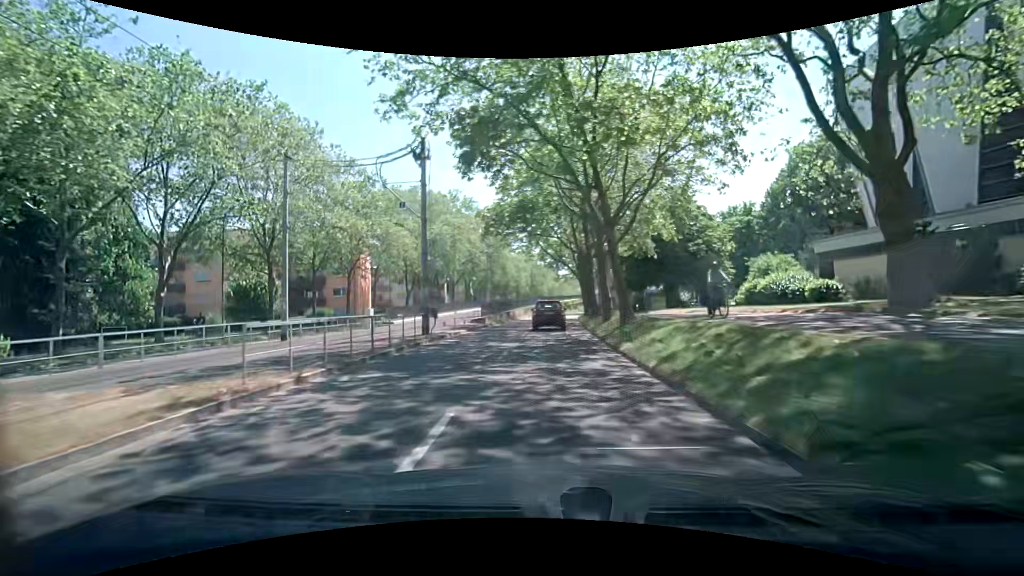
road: tertiary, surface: asphalt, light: Day
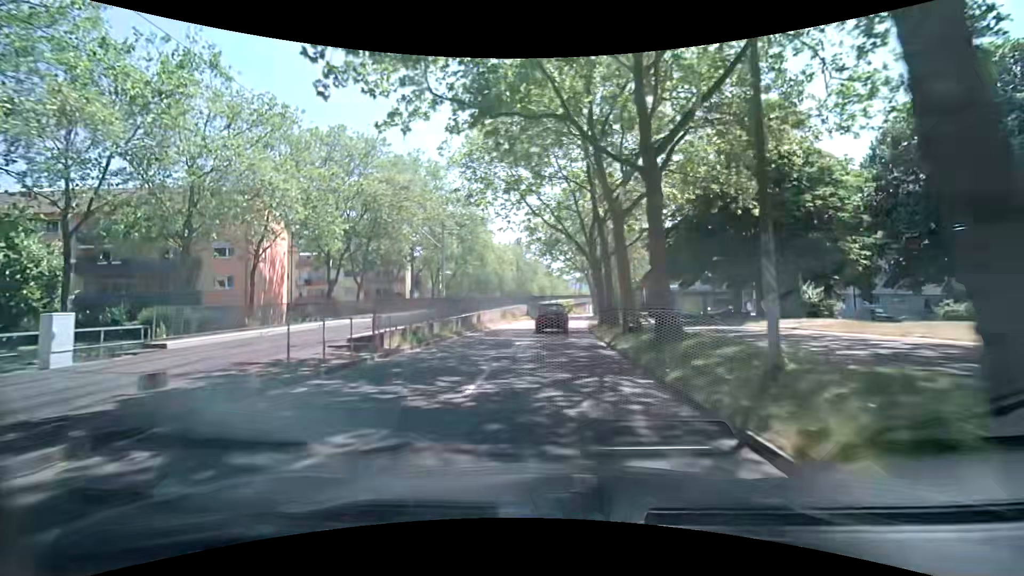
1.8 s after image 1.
(0.0, +22.4) m; +1°
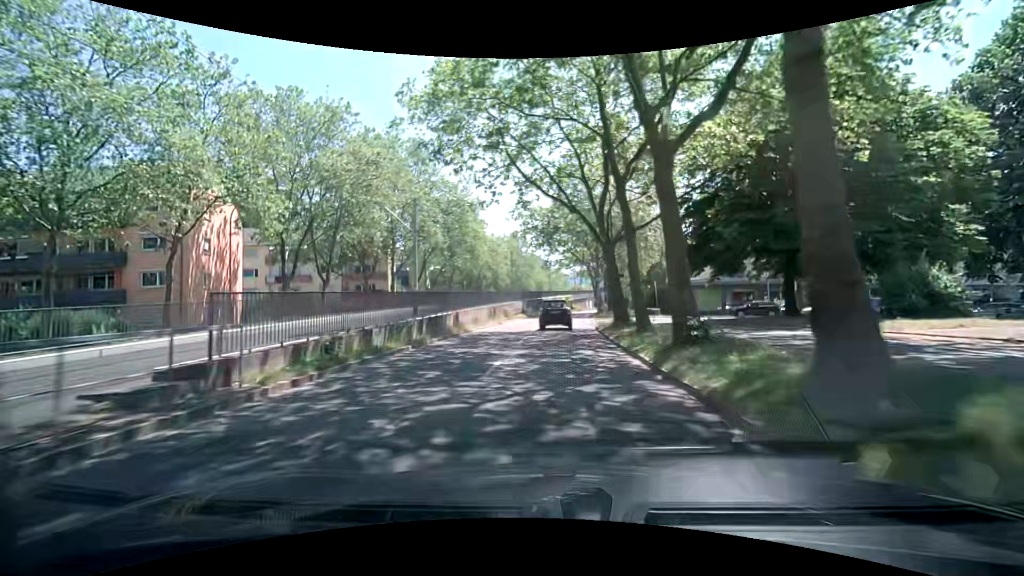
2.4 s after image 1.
(-0.1, +7.6) m; -1°
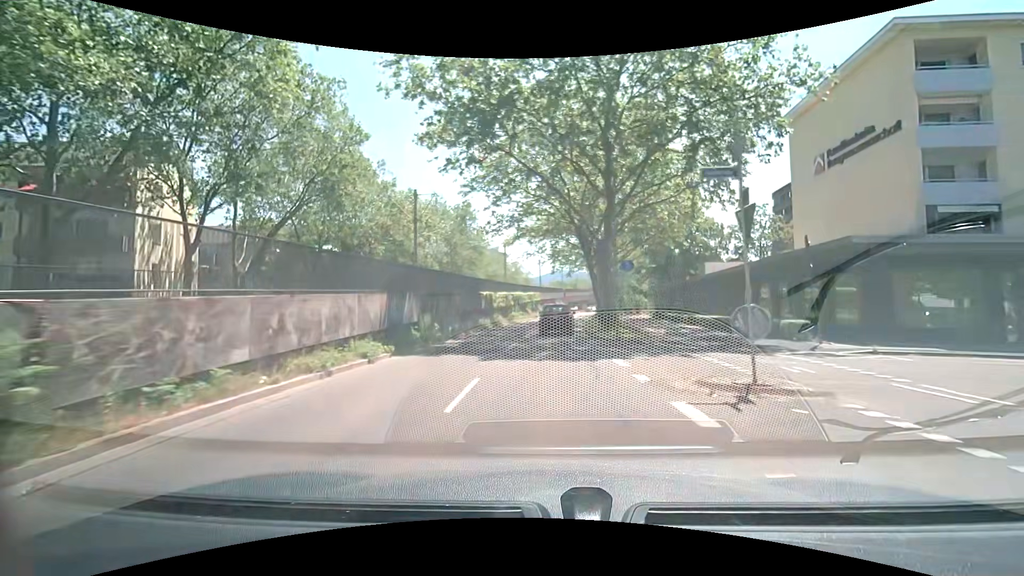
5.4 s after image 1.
(+1.5, +38.4) m; +5°
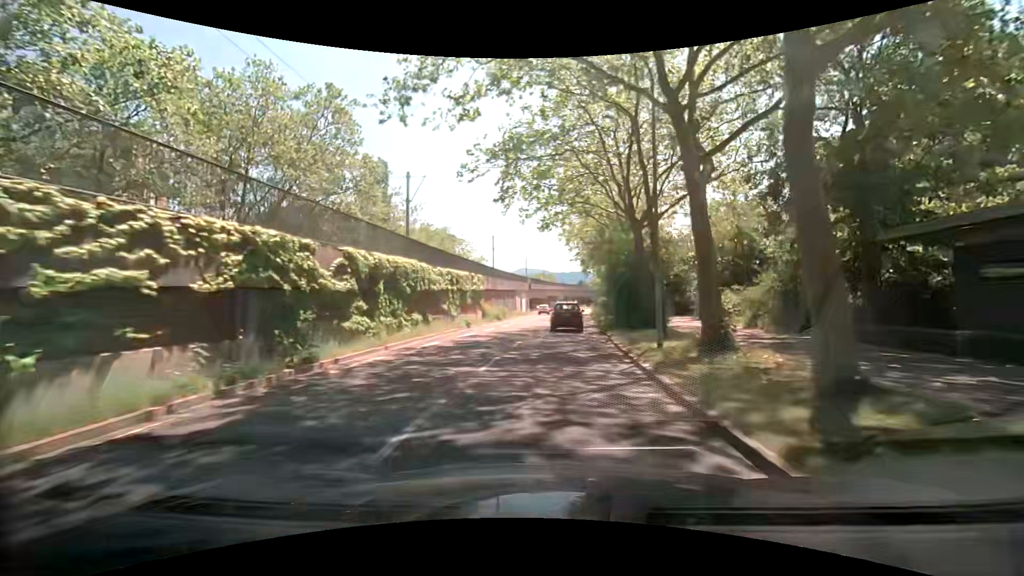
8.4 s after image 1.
(+1.0, +38.3) m; +4°
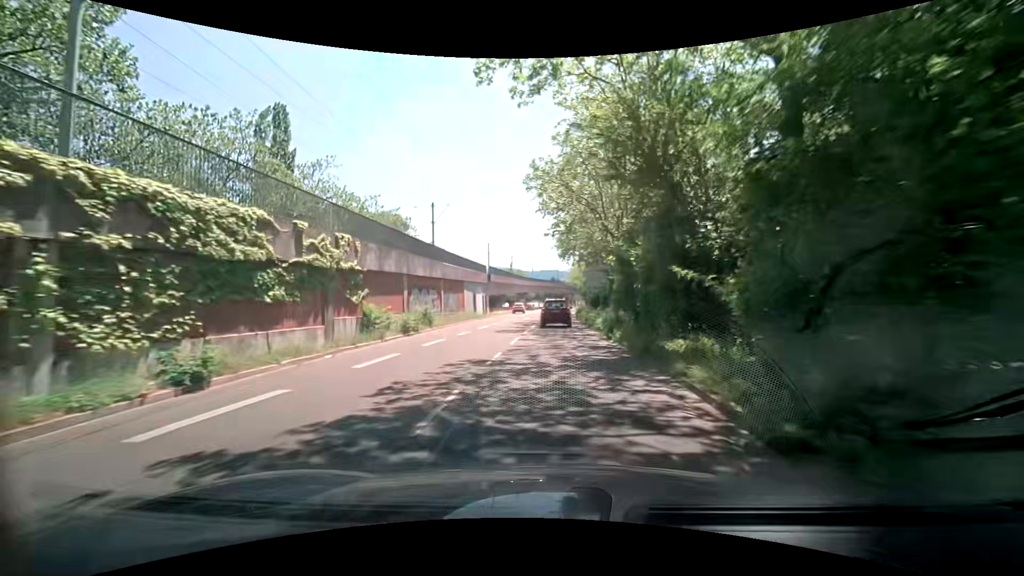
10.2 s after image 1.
(+0.6, +22.9) m; +3°
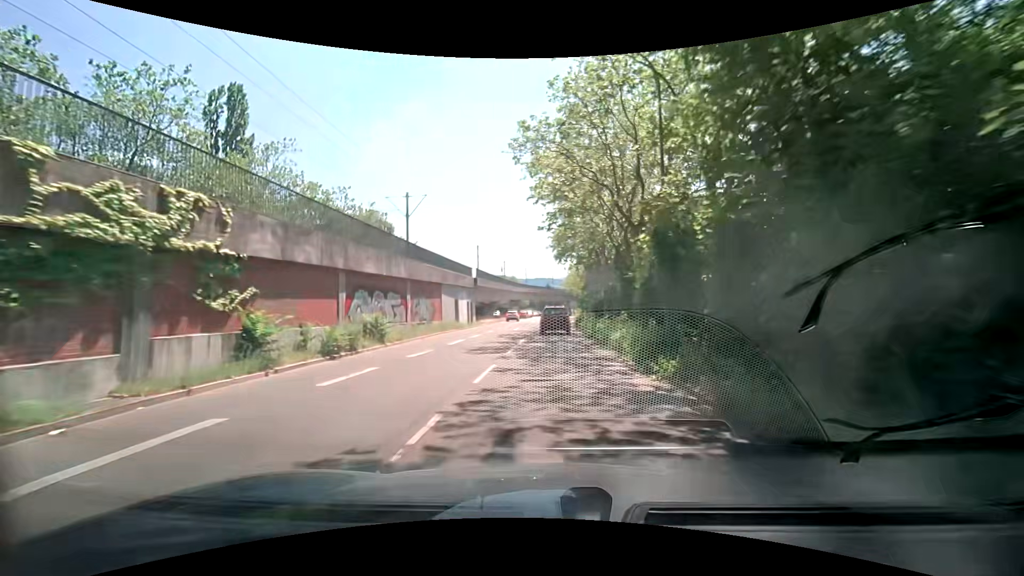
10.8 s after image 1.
(0.0, +7.7) m; 0°
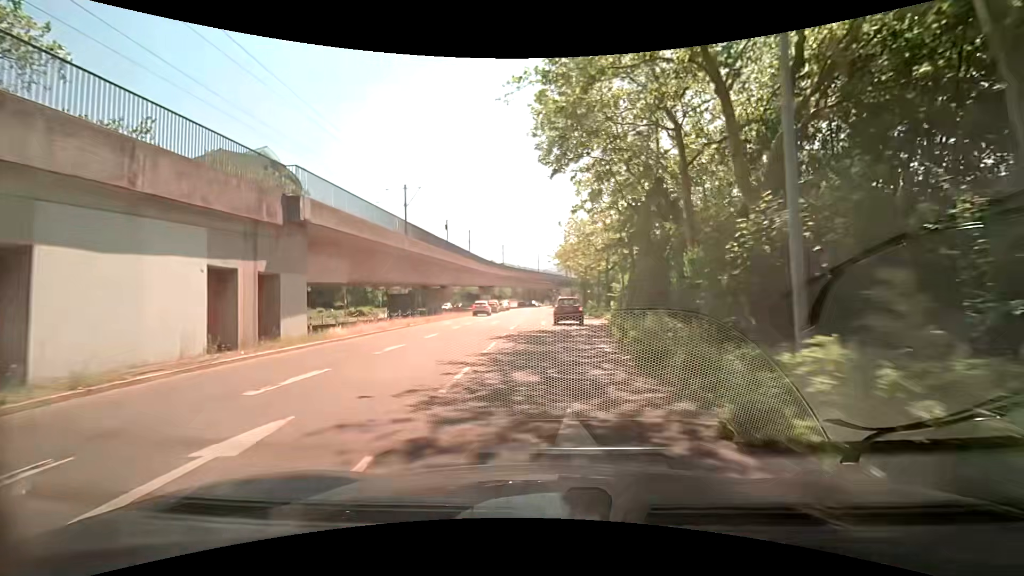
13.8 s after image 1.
(+1.0, +38.0) m; +2°
(0, +10) (0, +20) (0, +30) (-1, +40) (-1, +50) (-1, +60) (-1, +70) (-1, +80) (-1, +90) (-1, +100) m
